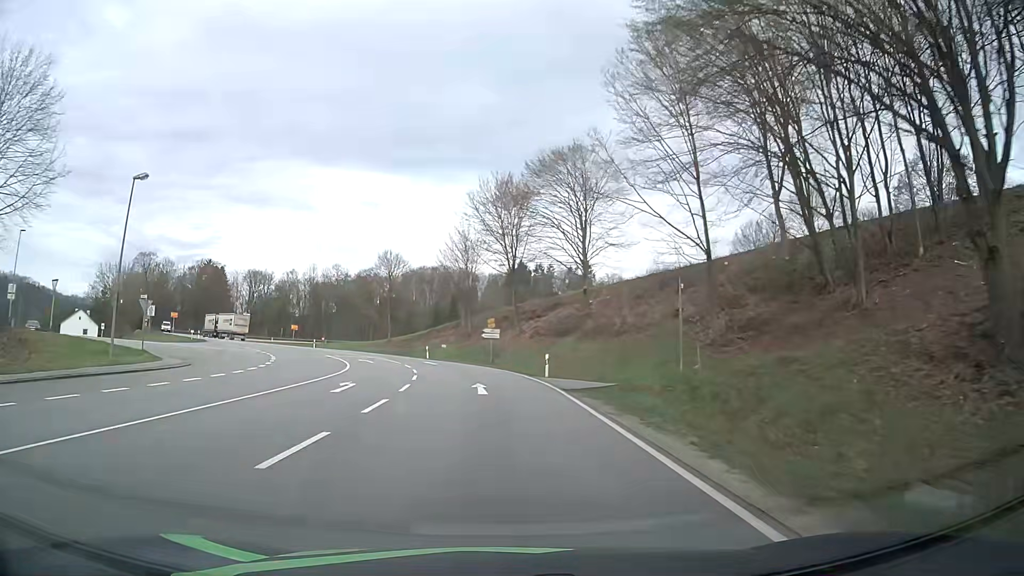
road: primary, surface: asphalt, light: Day
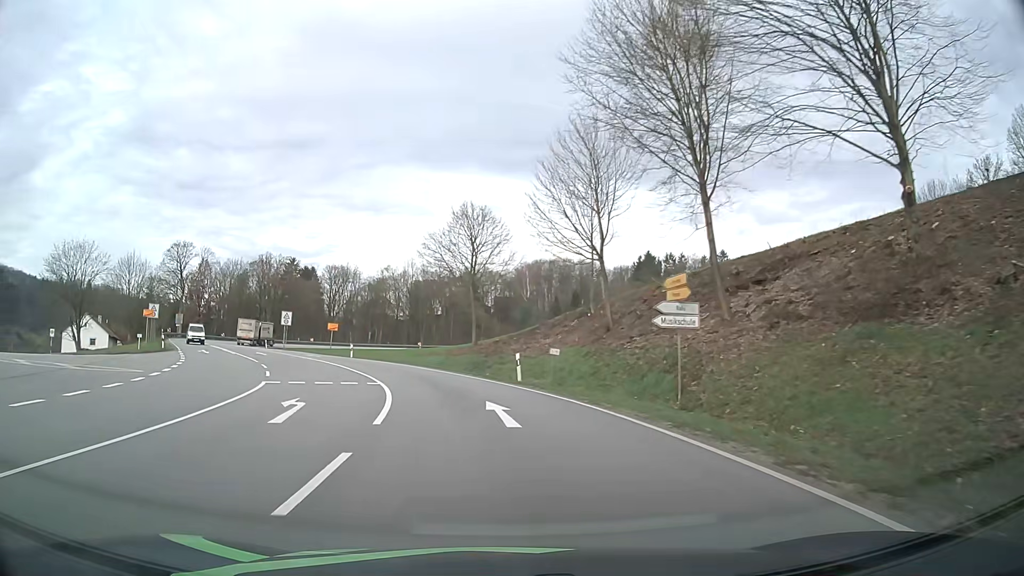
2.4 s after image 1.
(-2.1, +32.0) m; -10°
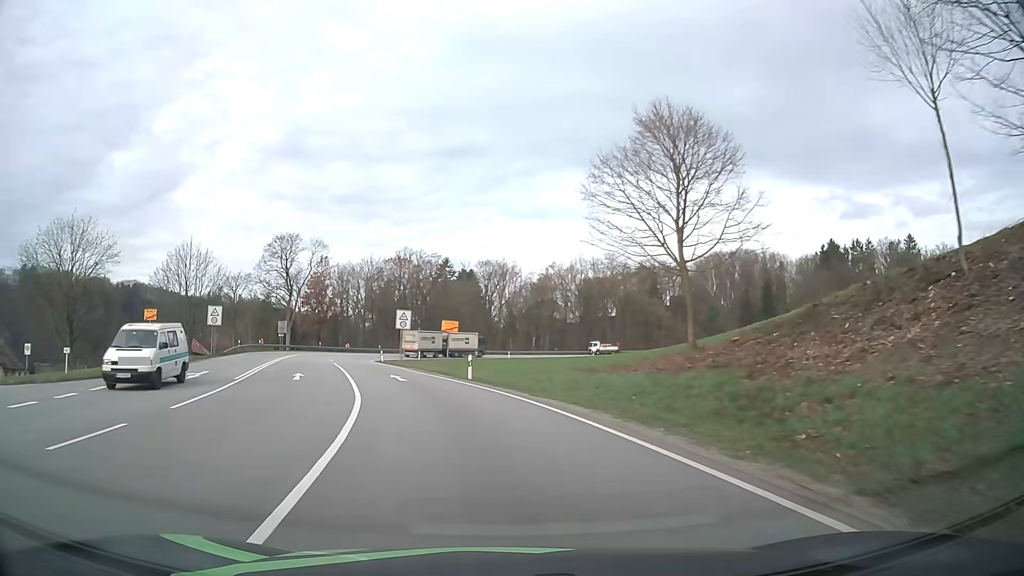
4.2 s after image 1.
(-2.7, +23.9) m; -14°
(-1, +10) (-2, +20) (-5, +29) (-8, +39) (-11, +49) (-14, +58) (-16, +68) (-17, +78) (-17, +88) (-15, +98) m
